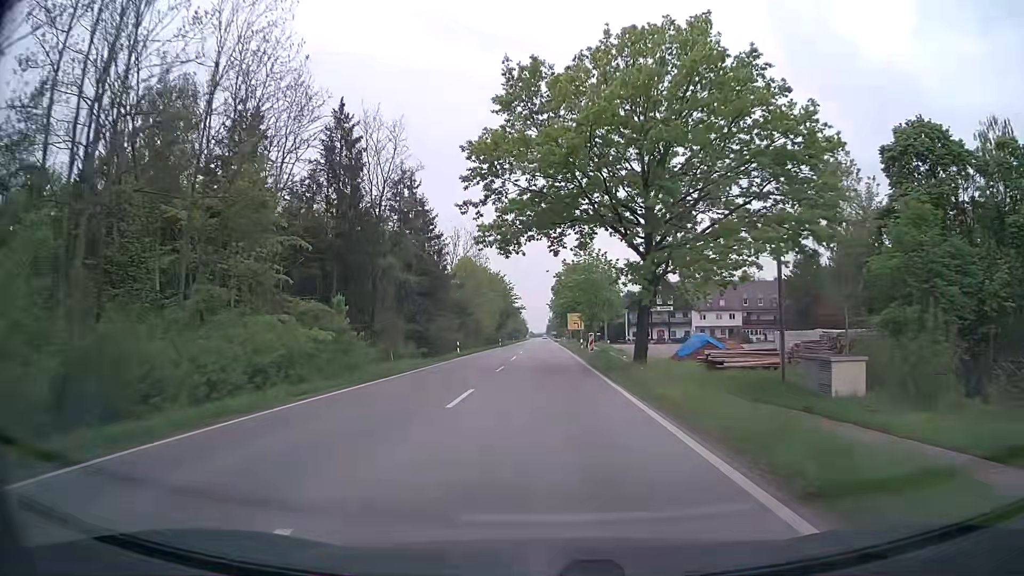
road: secondary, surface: asphalt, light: Day
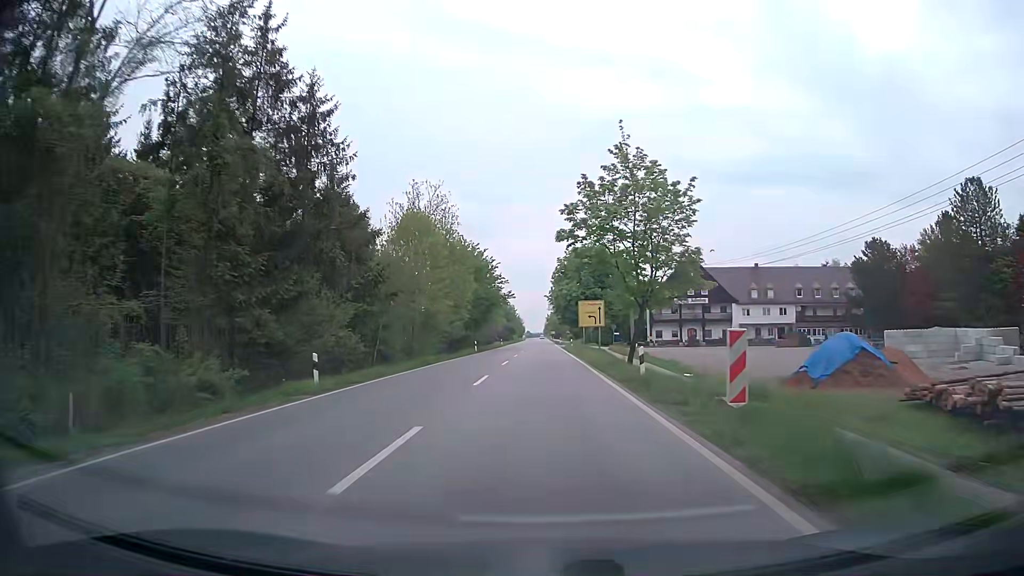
(+0.1, +30.8) m; 0°
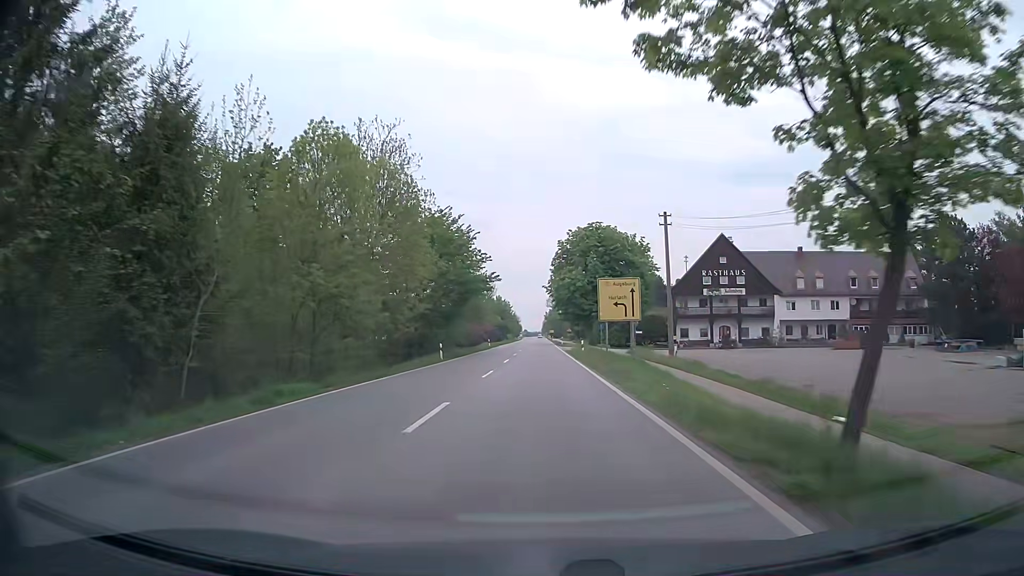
(+0.1, +20.4) m; 0°
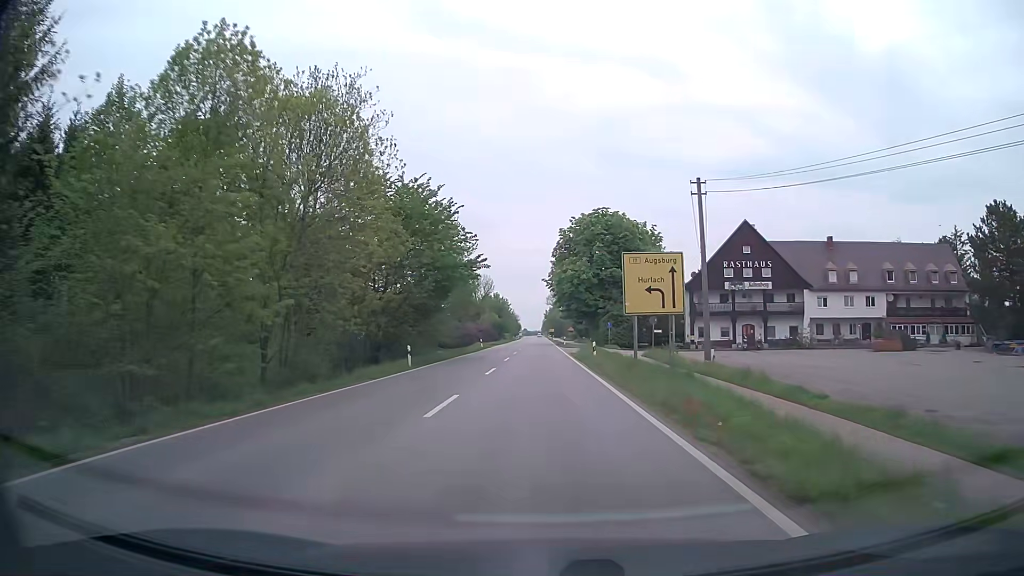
(0.0, +10.1) m; 0°
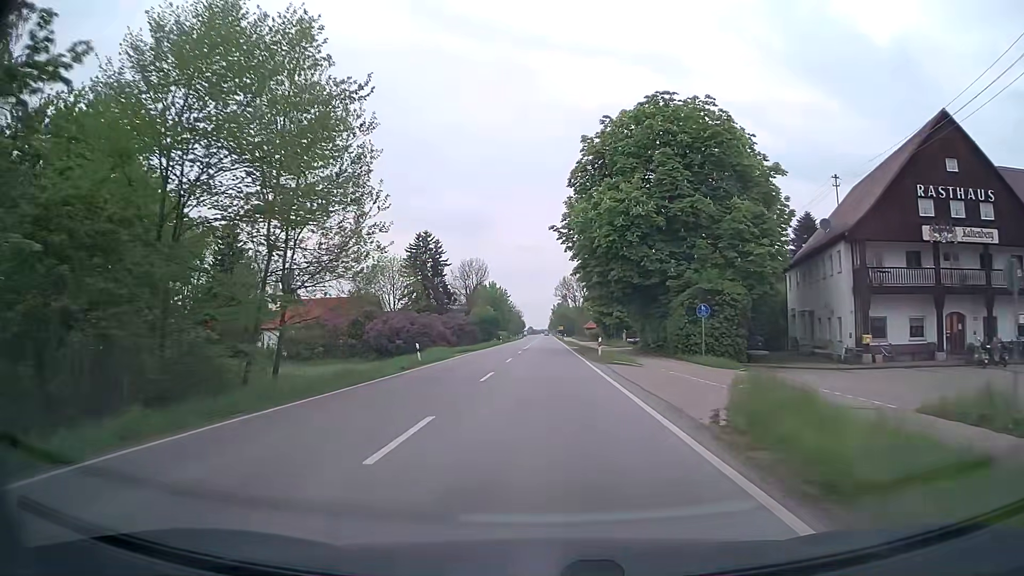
(-0.3, +40.1) m; -1°
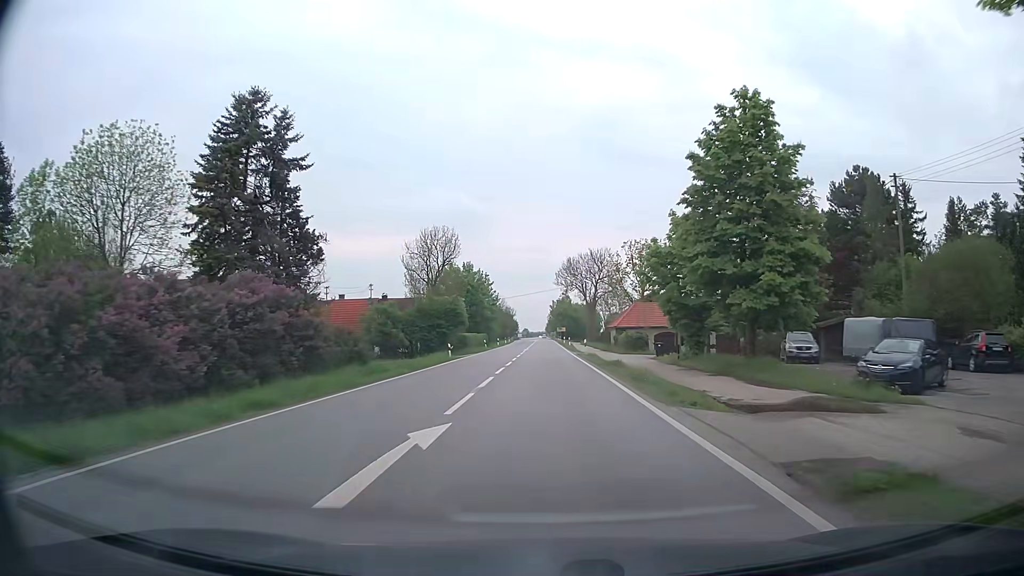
(-0.3, +49.5) m; 0°
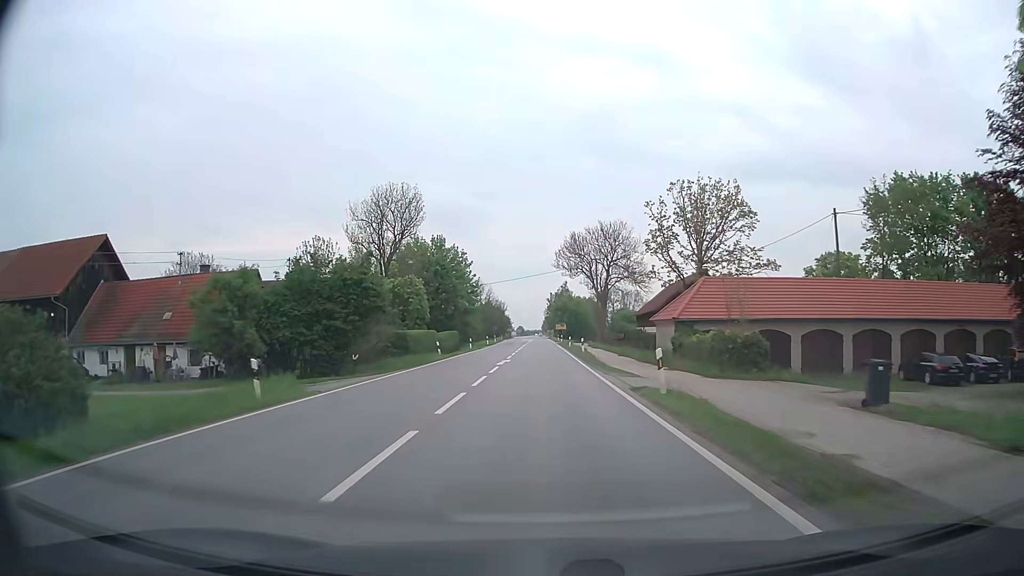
(+0.2, +30.1) m; 0°
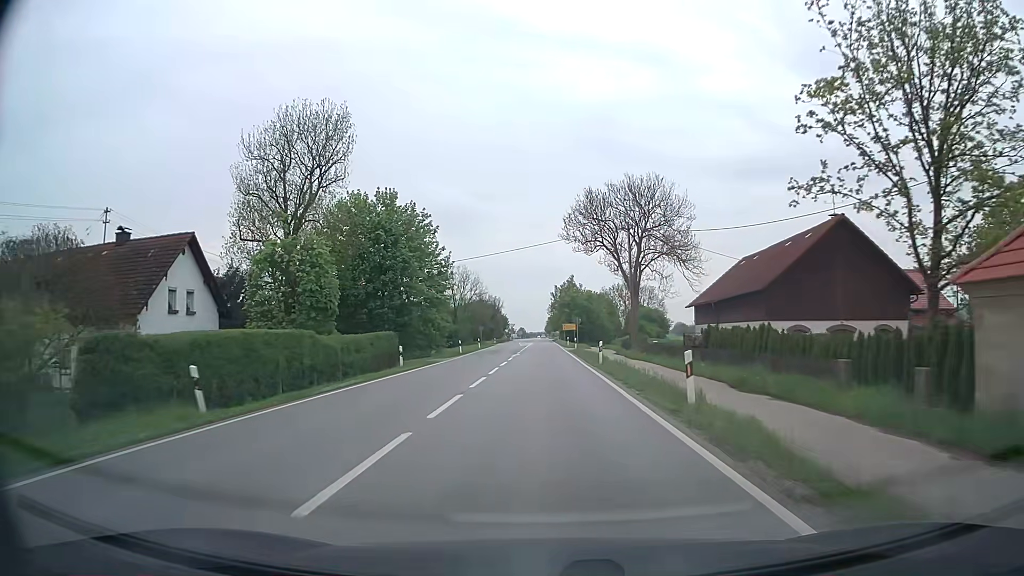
(+0.1, +30.5) m; 0°
(0, +10) (0, +20) (0, +30) (0, +40) (0, +50) (0, +60) (0, +70) (0, +80) (0, +90) (0, +100) m
